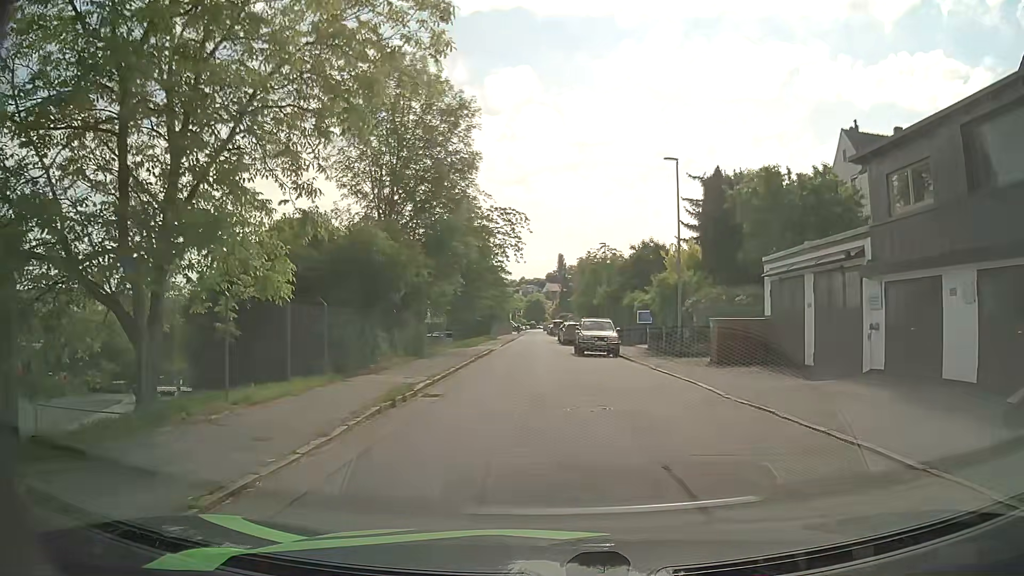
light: Day
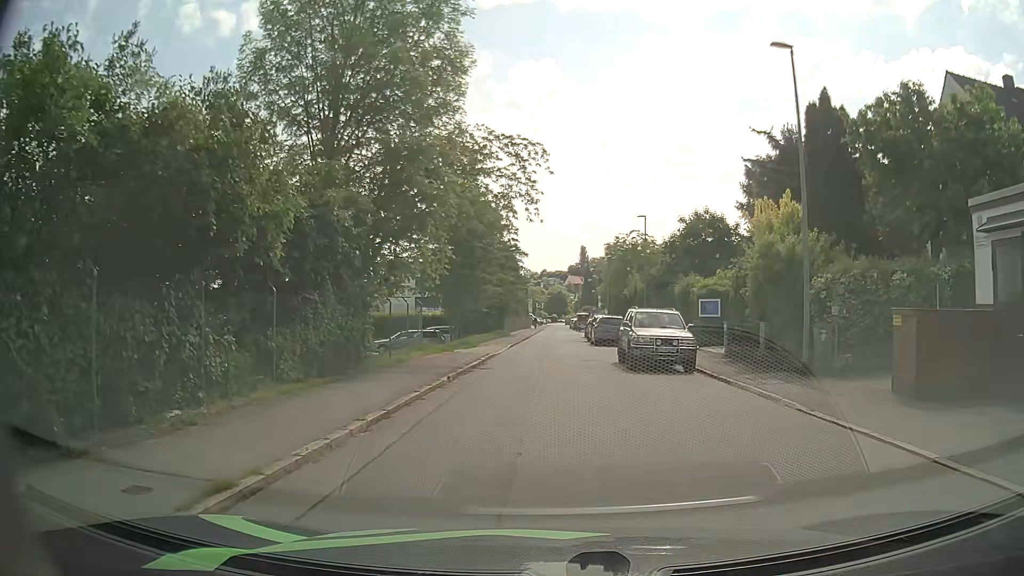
(-0.3, +11.7) m; -2°
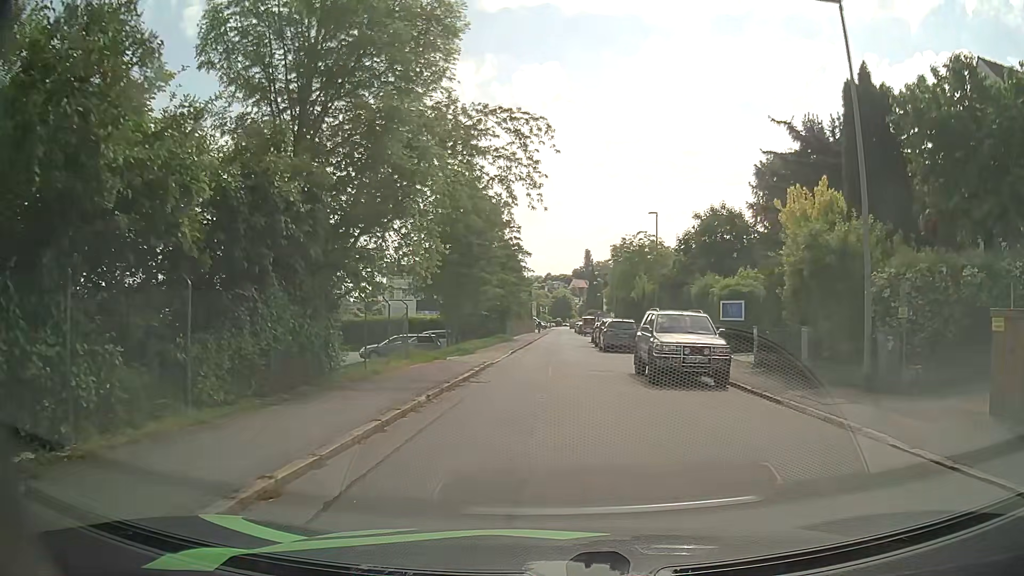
(0.0, +3.0) m; -1°
